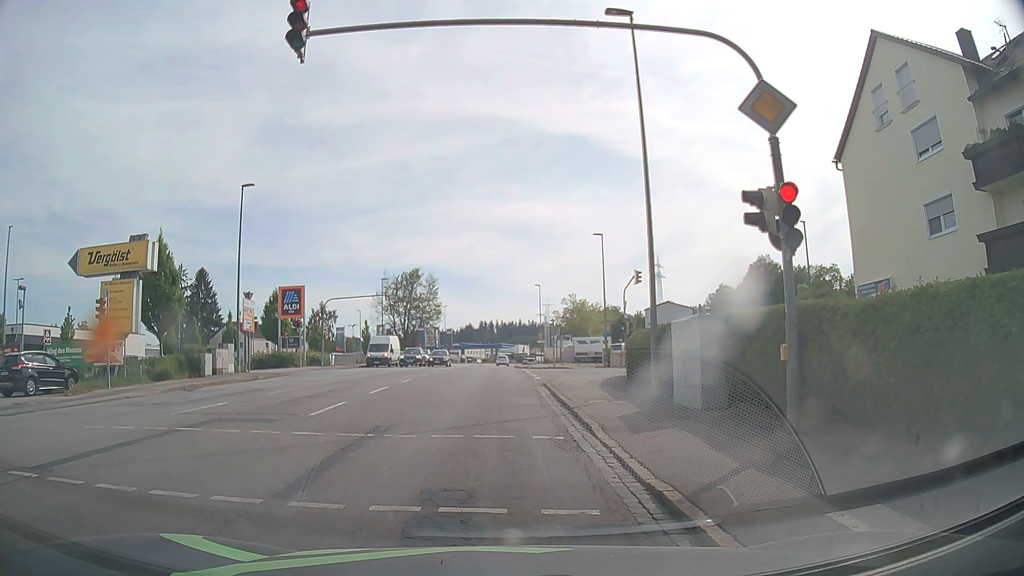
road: tertiary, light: Day
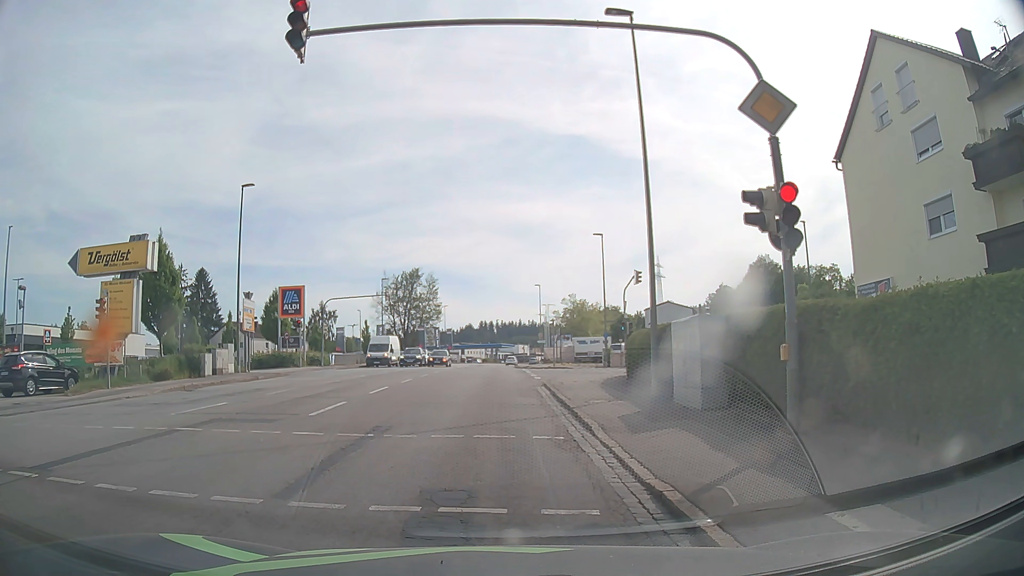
(0.0, 0.0) m; 0°
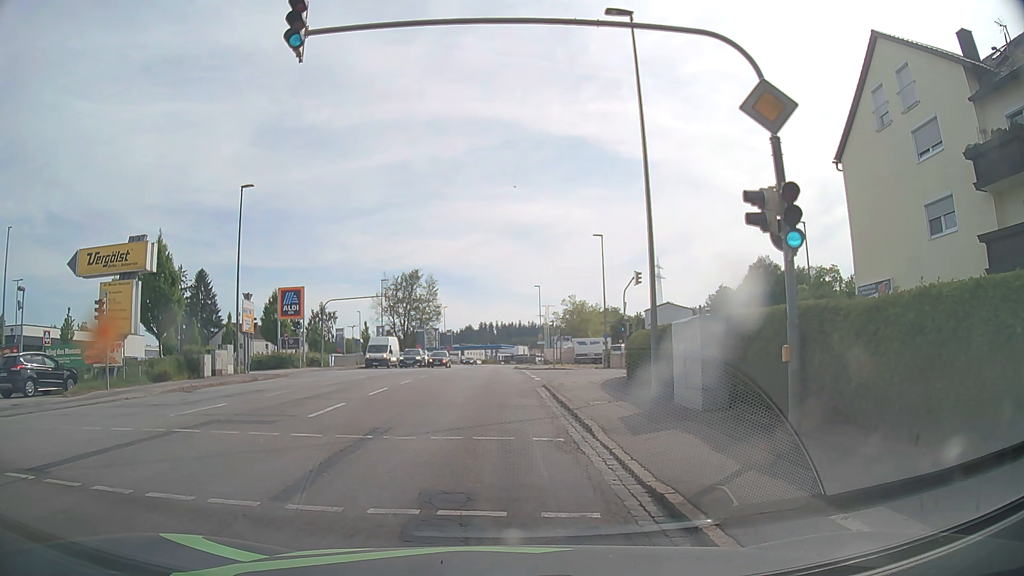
(0.0, 0.0) m; 0°
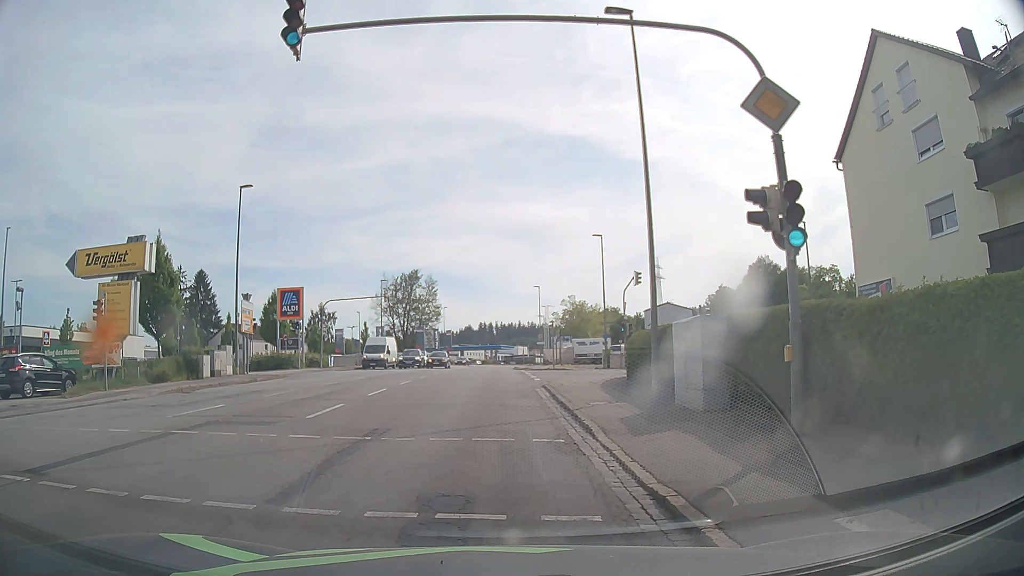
(0.0, +0.1) m; 0°
